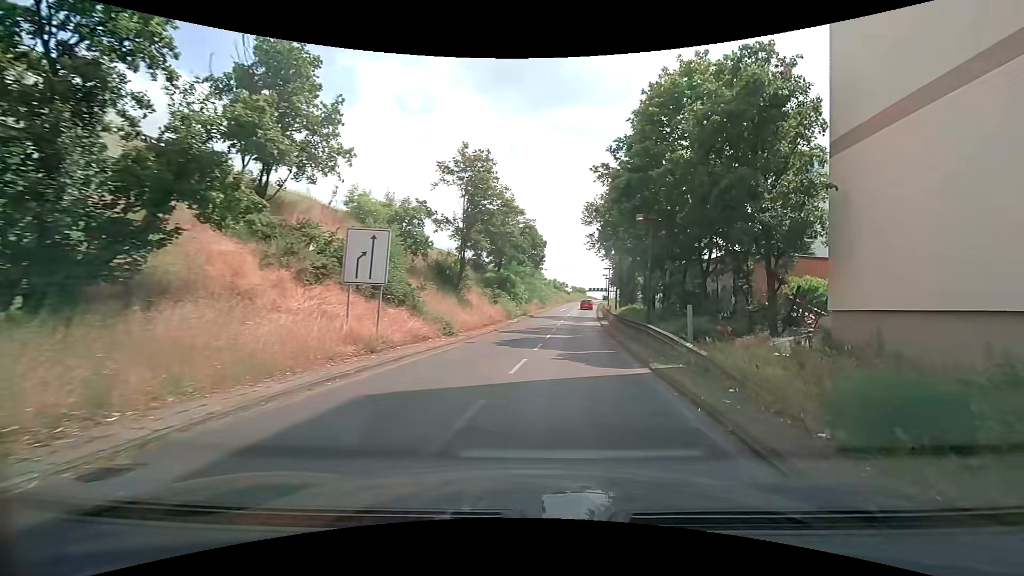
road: motorway_link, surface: asphalt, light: Day
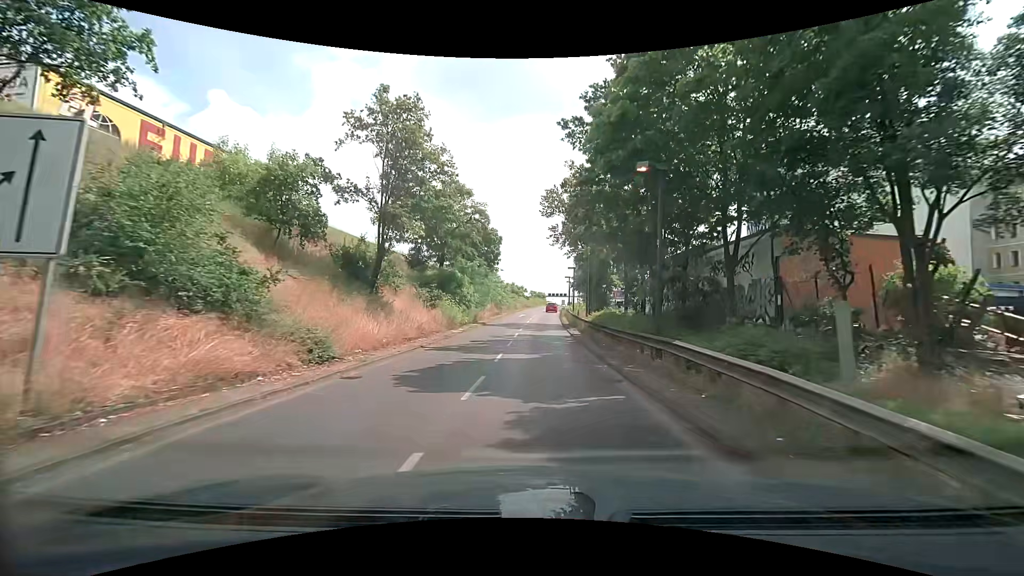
(+0.7, +9.0) m; +5°
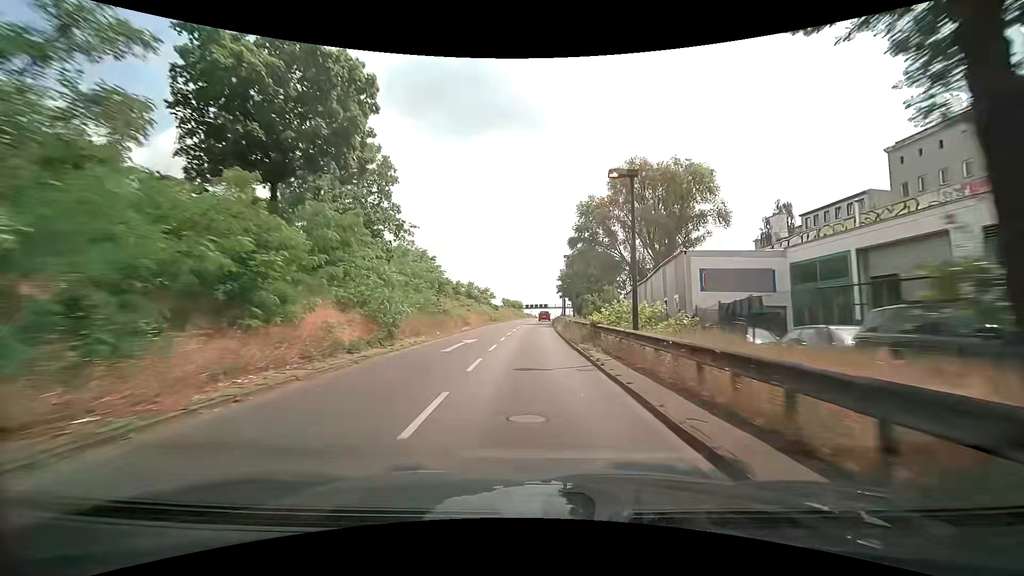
(+1.6, +39.9) m; +3°
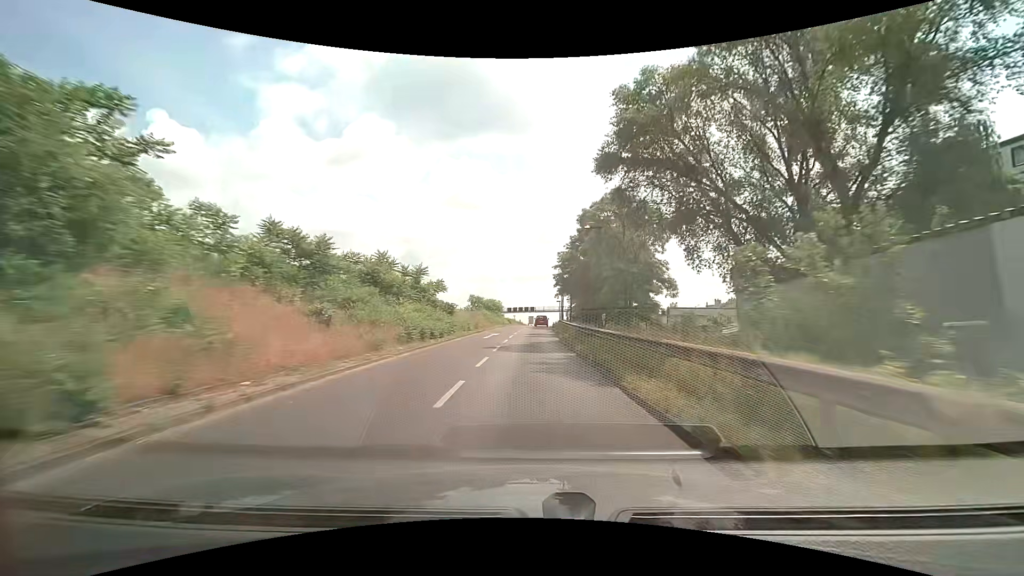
(+0.8, +34.9) m; +2°
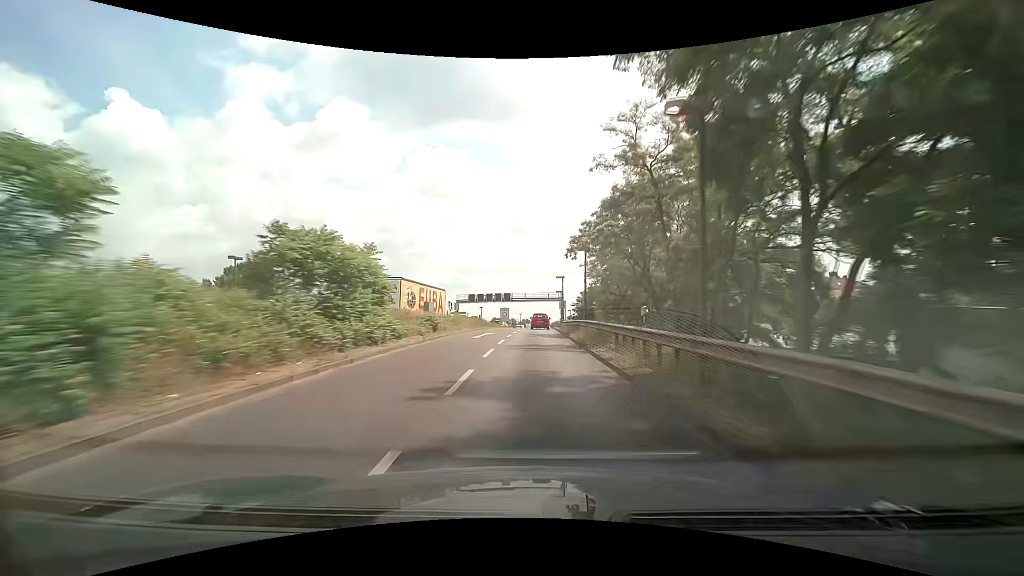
(+1.2, +54.3) m; +3°
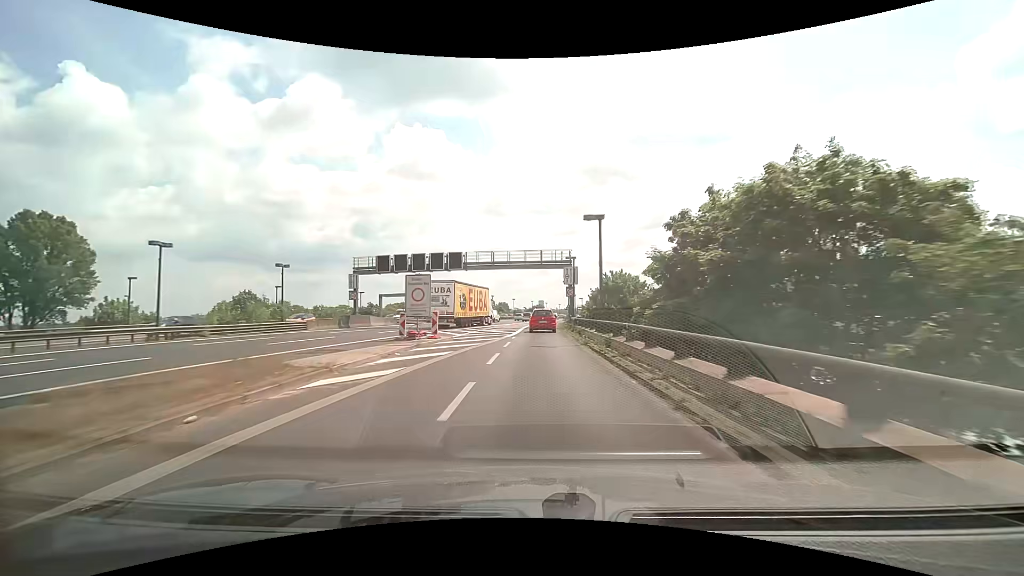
(+1.3, +49.0) m; +2°
